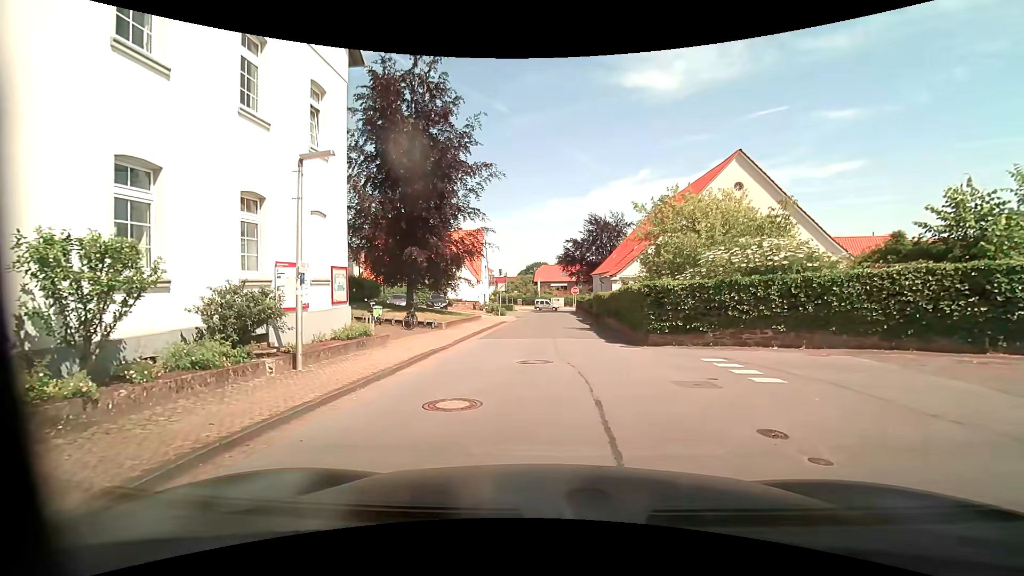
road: residential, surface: asphalt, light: Day
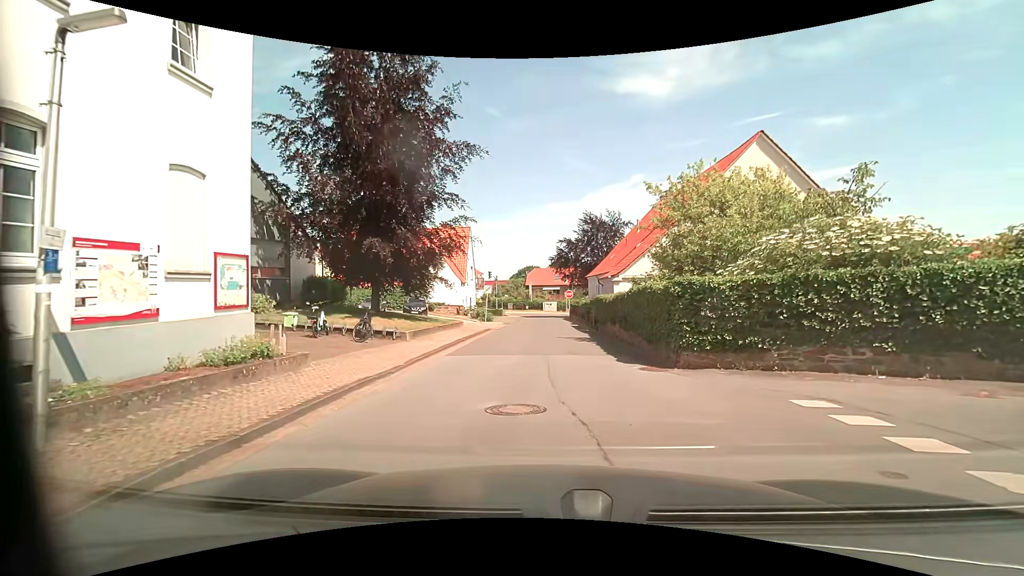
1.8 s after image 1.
(-0.1, +4.8) m; 0°
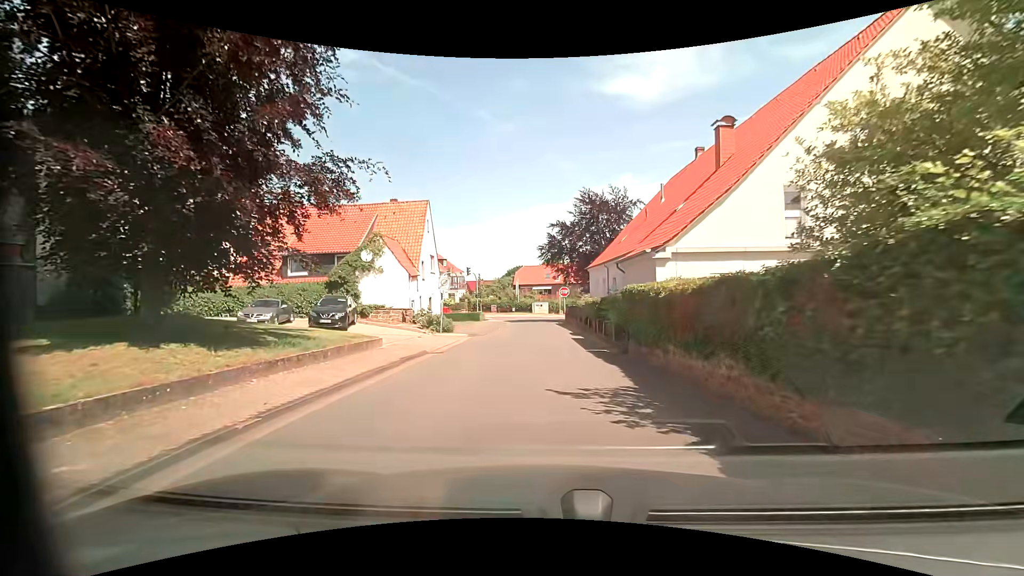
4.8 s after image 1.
(+0.1, +13.7) m; 0°
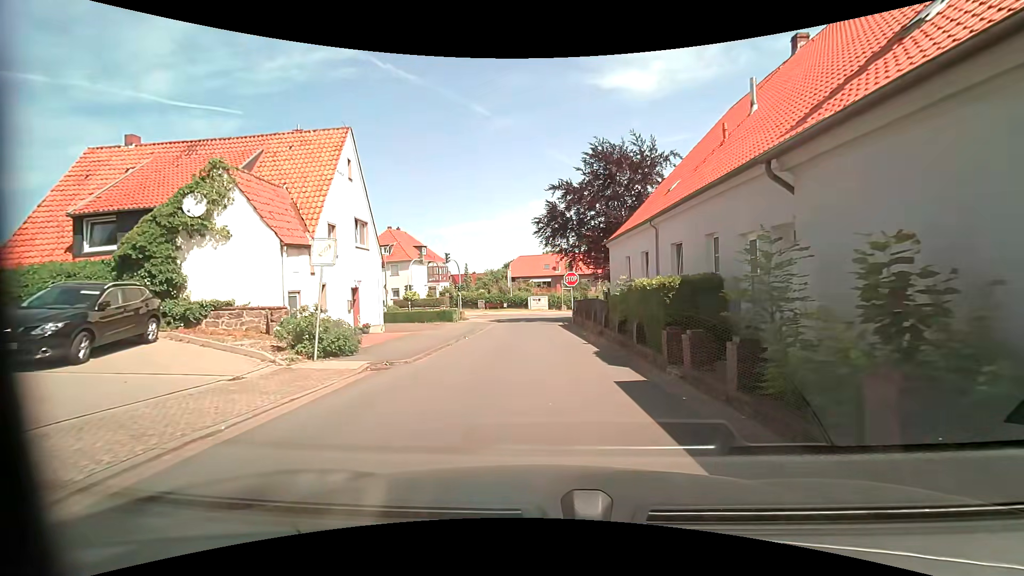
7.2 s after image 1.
(+0.1, +14.2) m; +1°
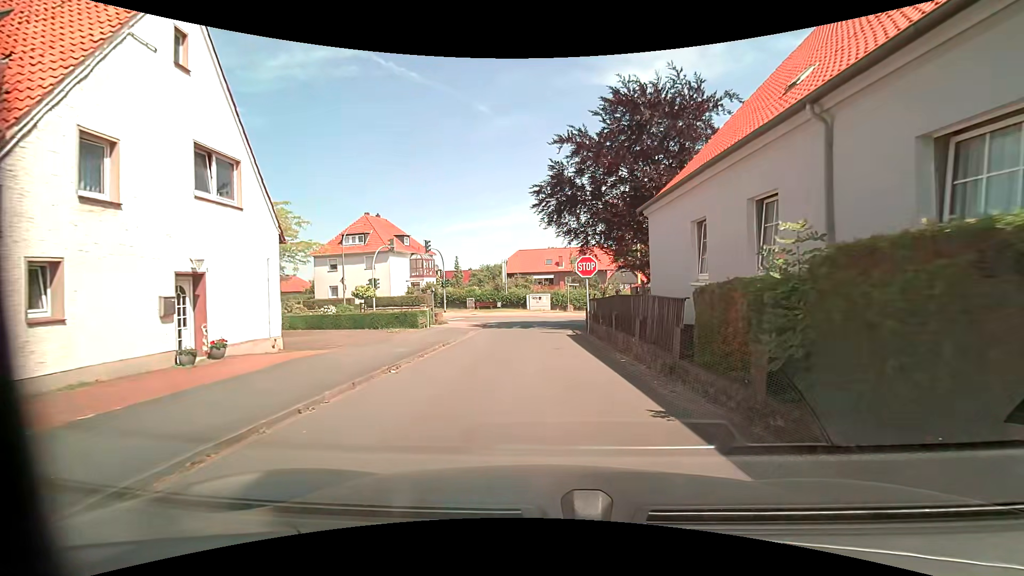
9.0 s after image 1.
(0.0, +10.3) m; 0°
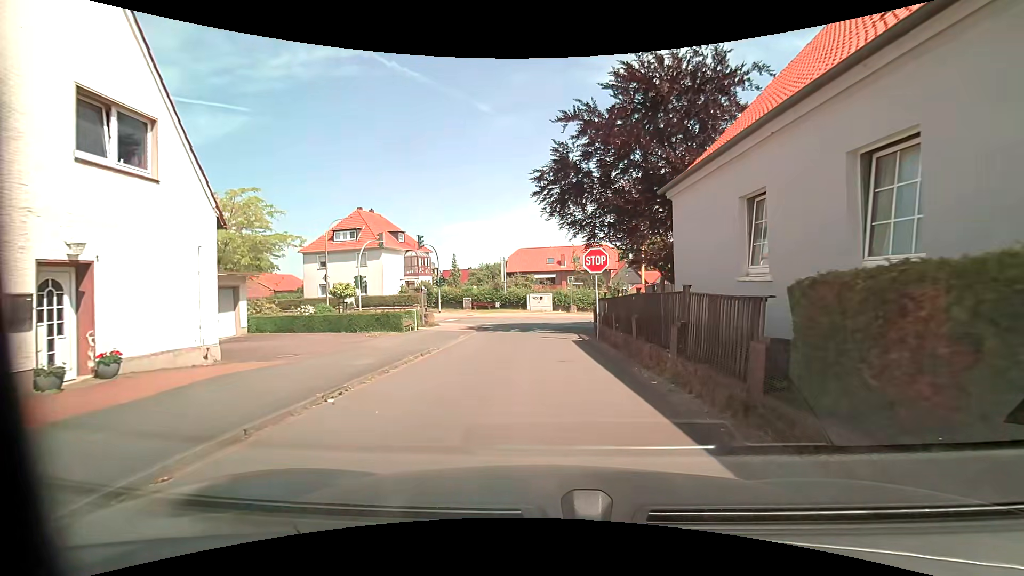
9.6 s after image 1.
(0.0, +3.1) m; 0°
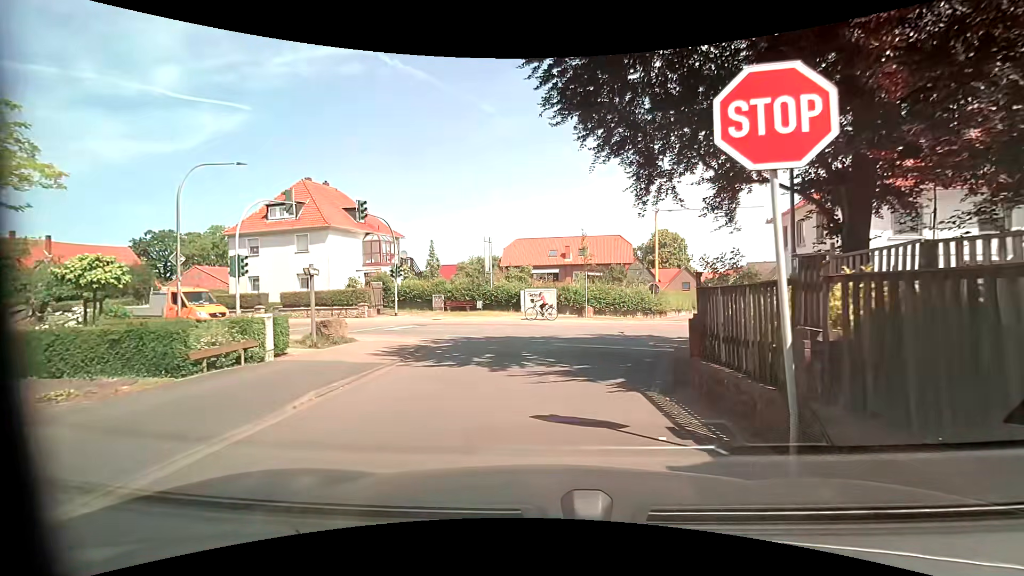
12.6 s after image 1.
(-0.1, +13.8) m; 0°
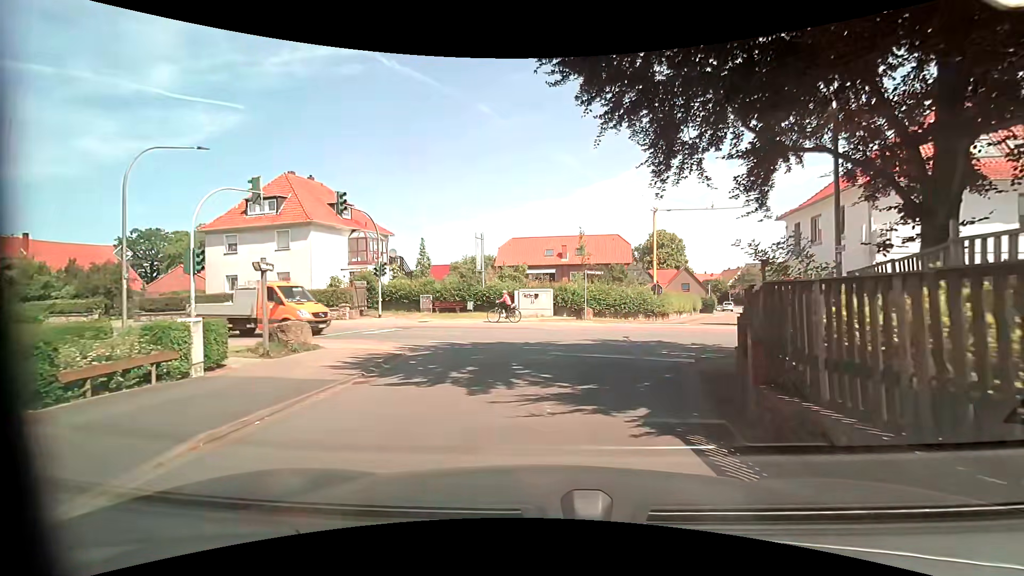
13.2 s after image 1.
(0.0, +2.3) m; 0°
